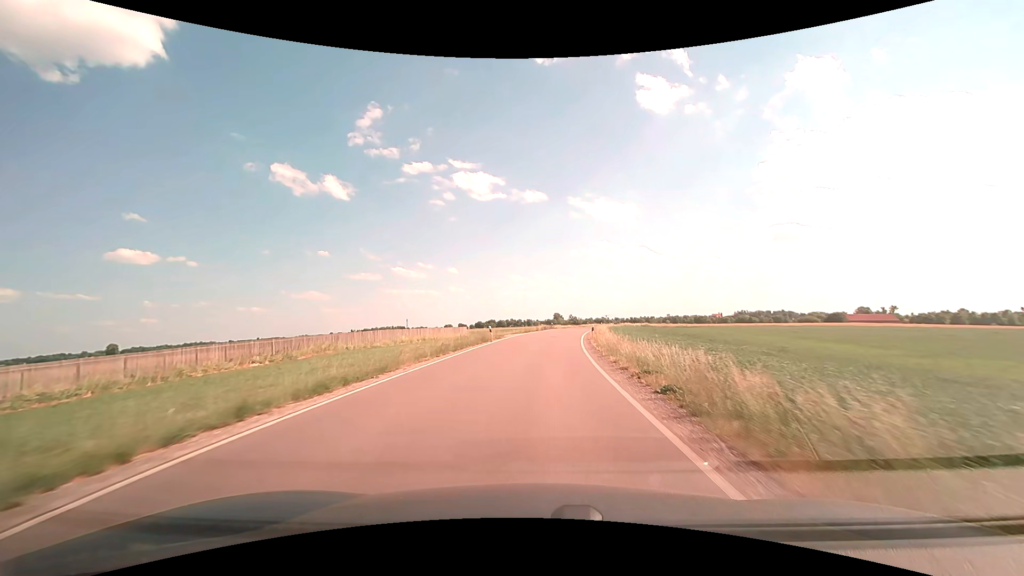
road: secondary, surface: asphalt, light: Day
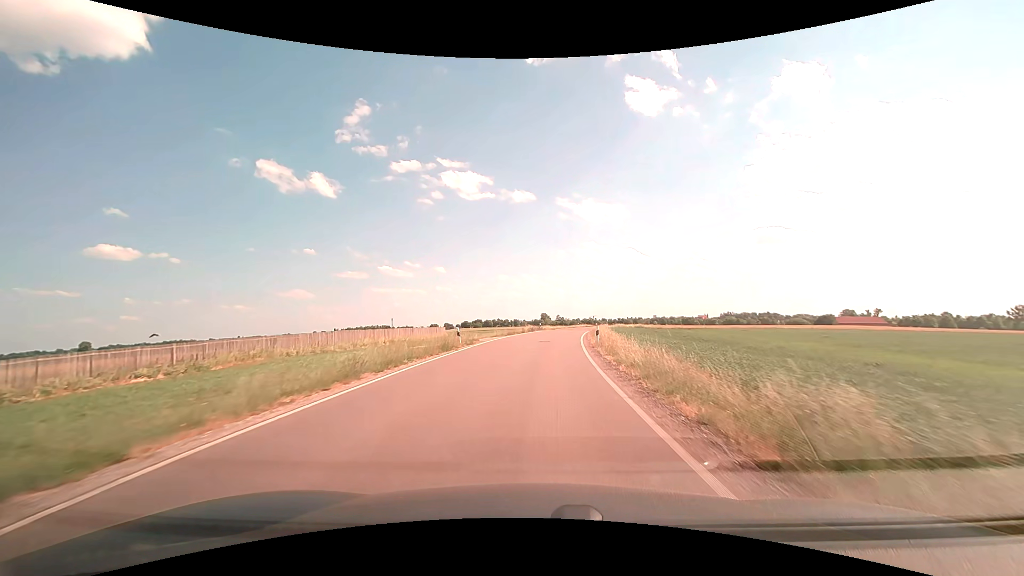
(+0.1, +9.3) m; +1°
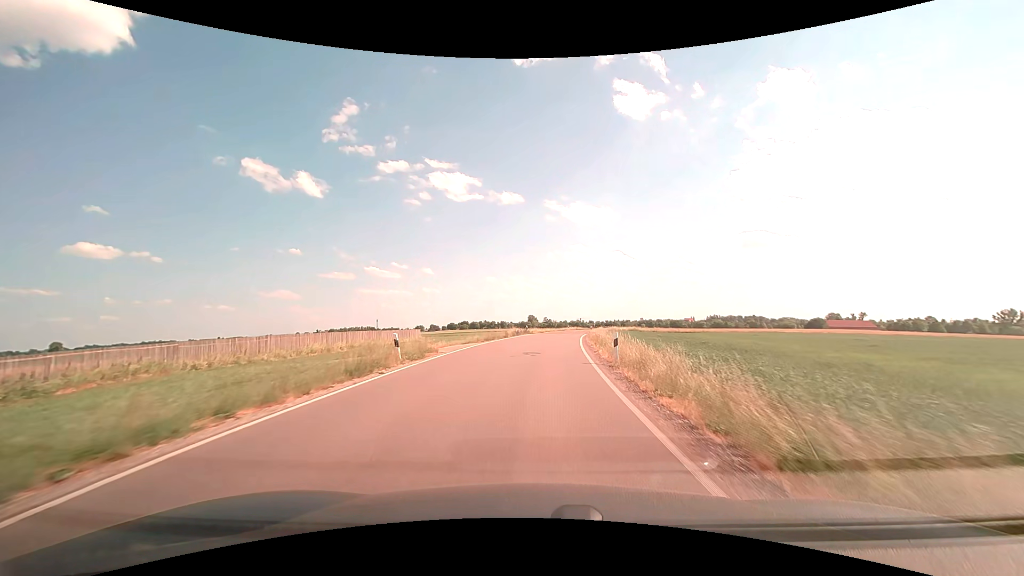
(+0.1, +9.3) m; +2°
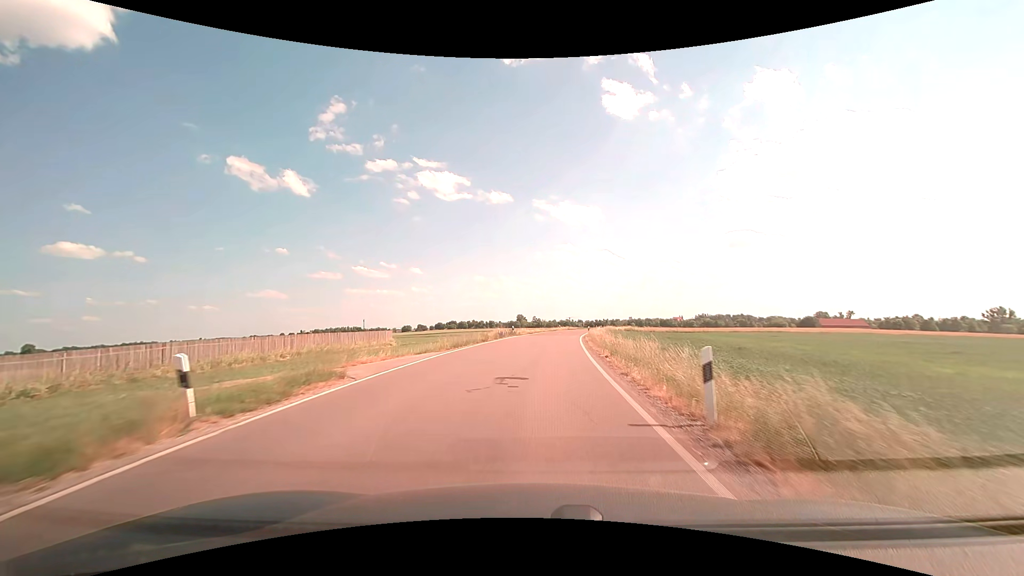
(+0.1, +9.4) m; +1°
